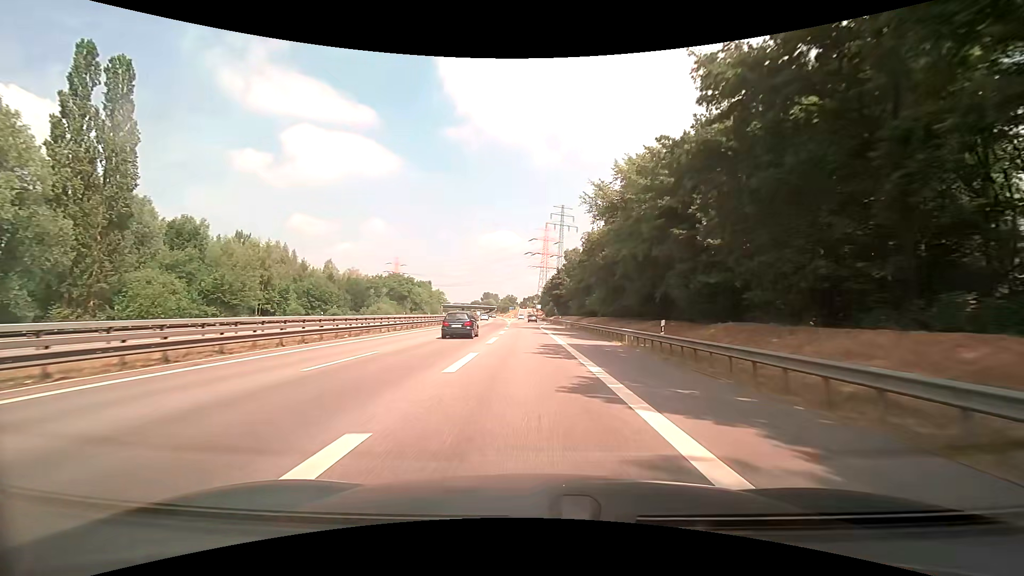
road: trunk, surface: asphalt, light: Day
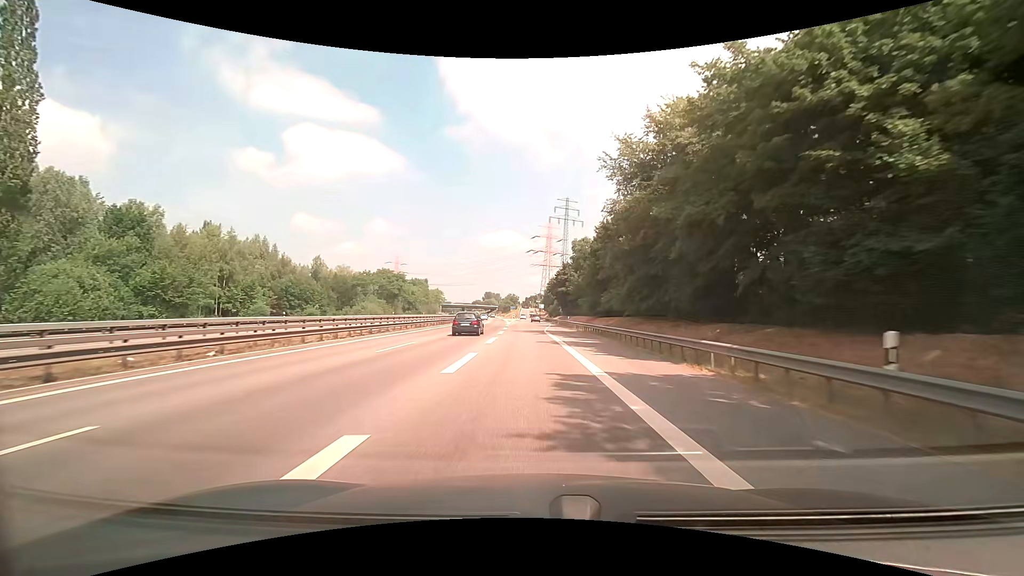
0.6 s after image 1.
(+0.1, +12.0) m; 0°
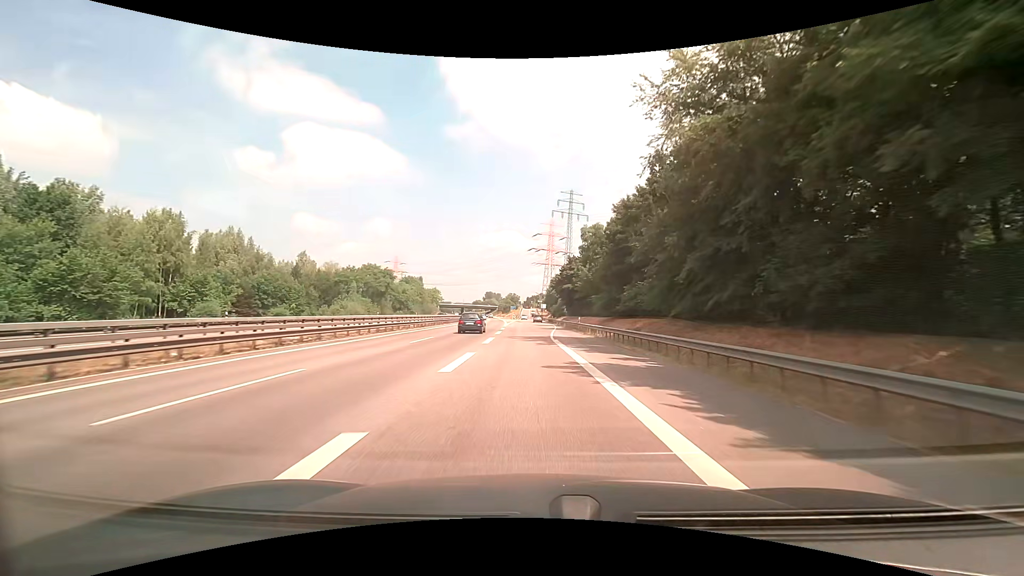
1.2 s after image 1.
(0.0, +11.9) m; 0°
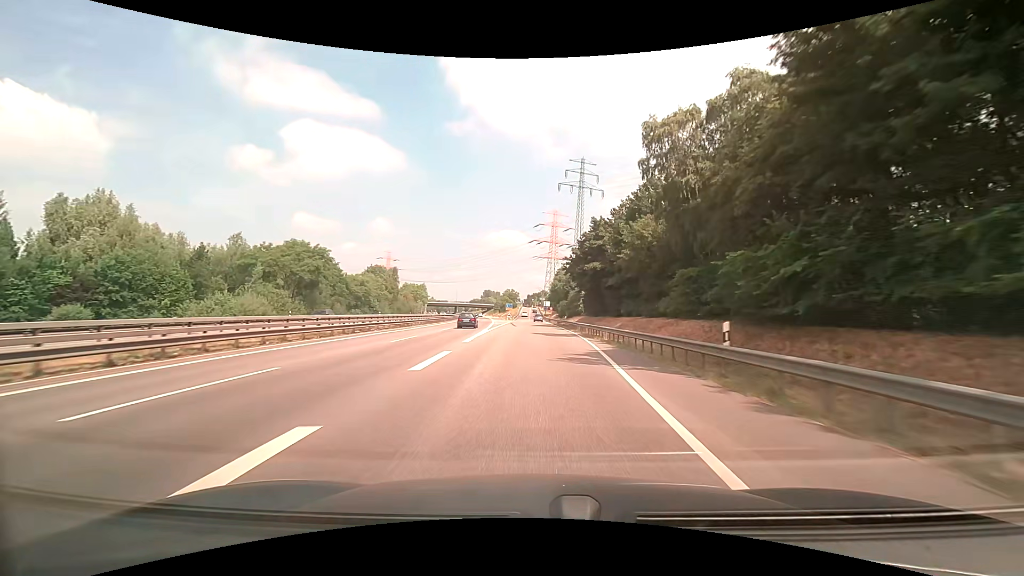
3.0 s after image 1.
(0.0, +35.7) m; 0°
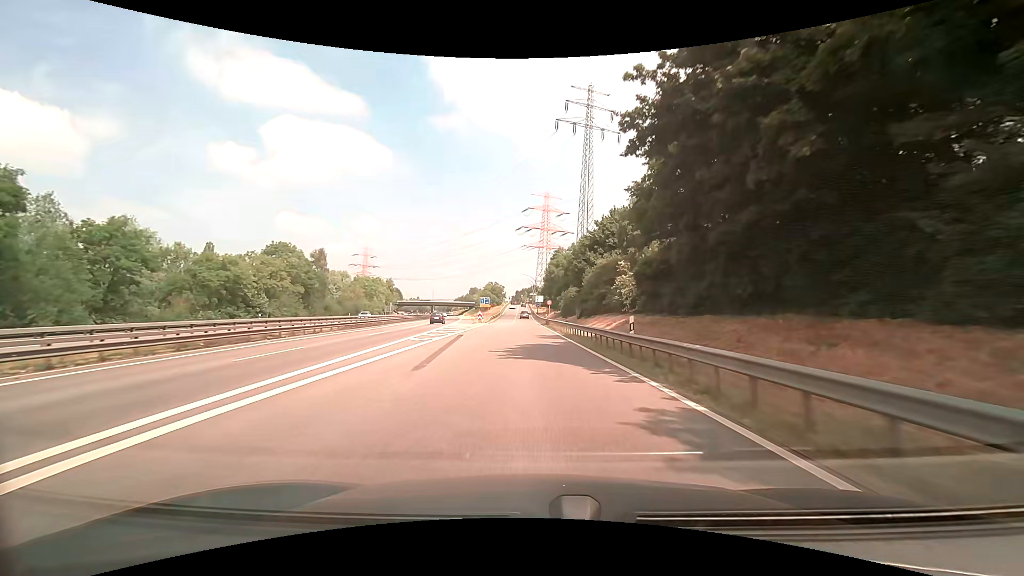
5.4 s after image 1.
(+0.6, +44.2) m; +1°
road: trunk_link
